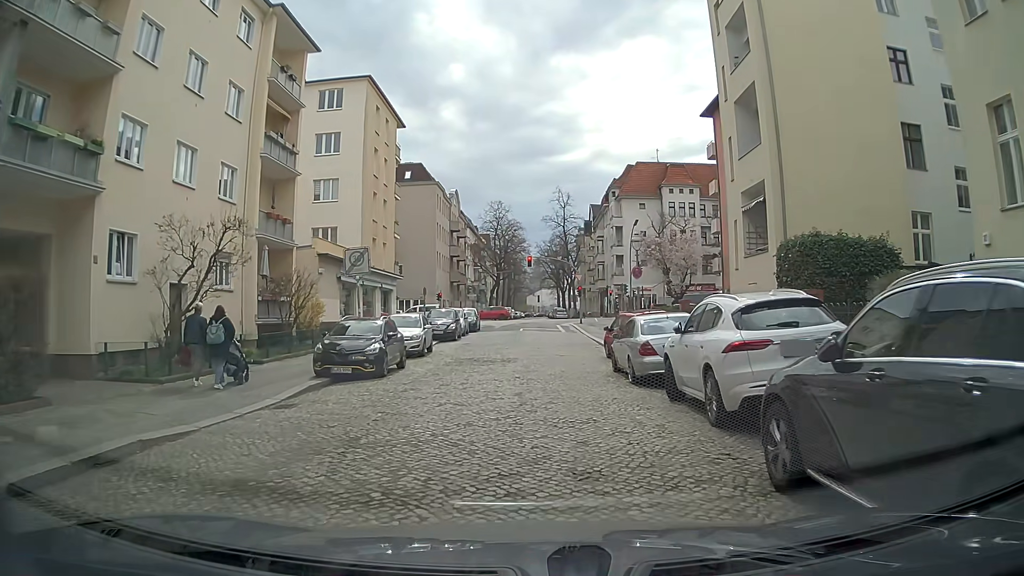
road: residential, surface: sett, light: Day
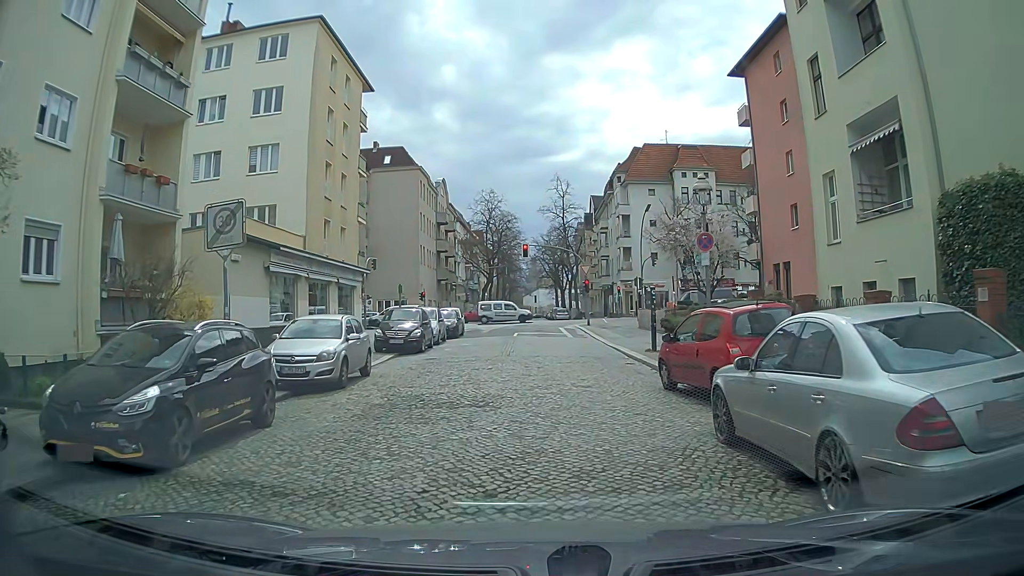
(-0.2, +9.9) m; 0°
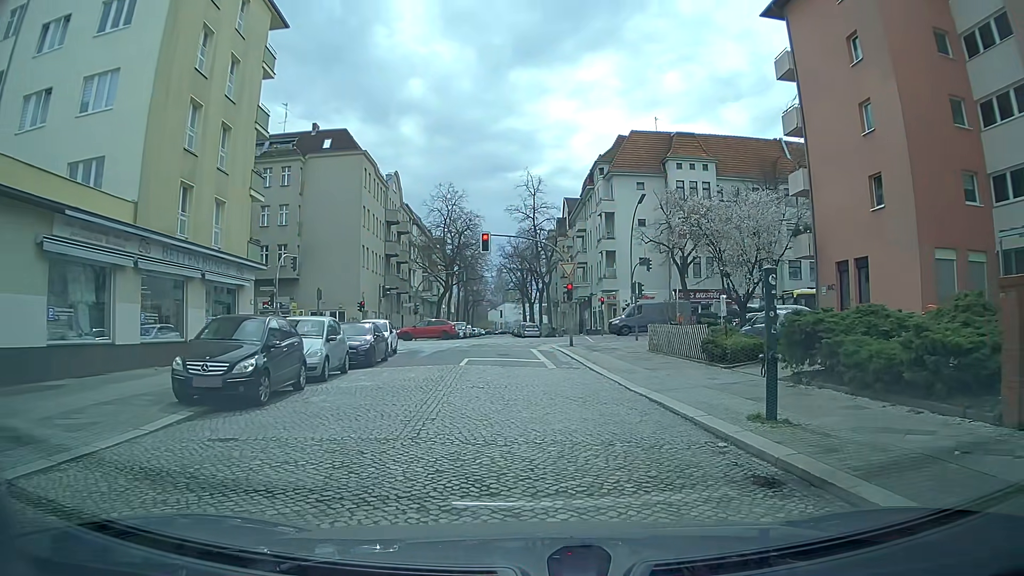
(0.0, +12.6) m; +2°
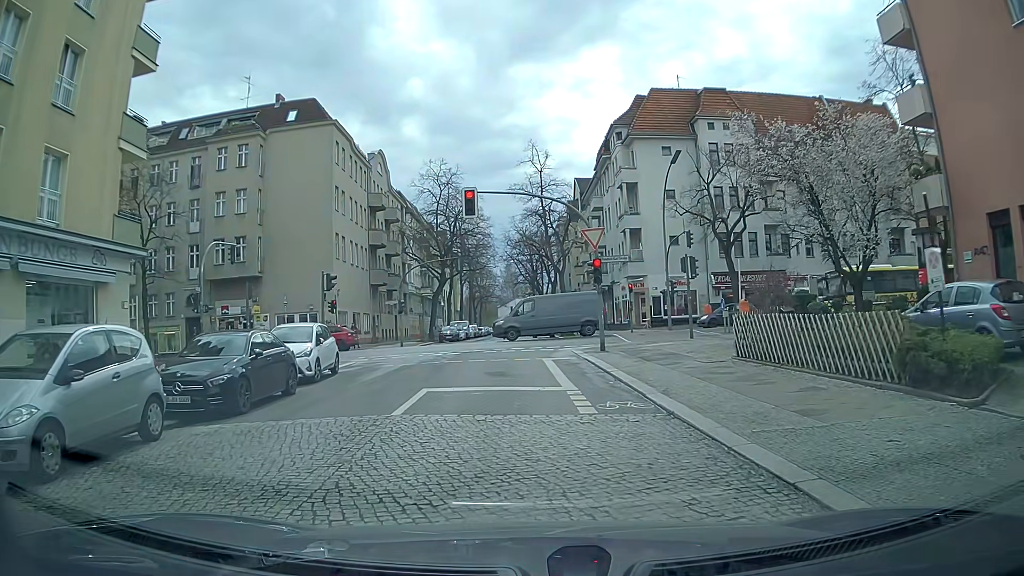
(0.0, +10.6) m; -3°
